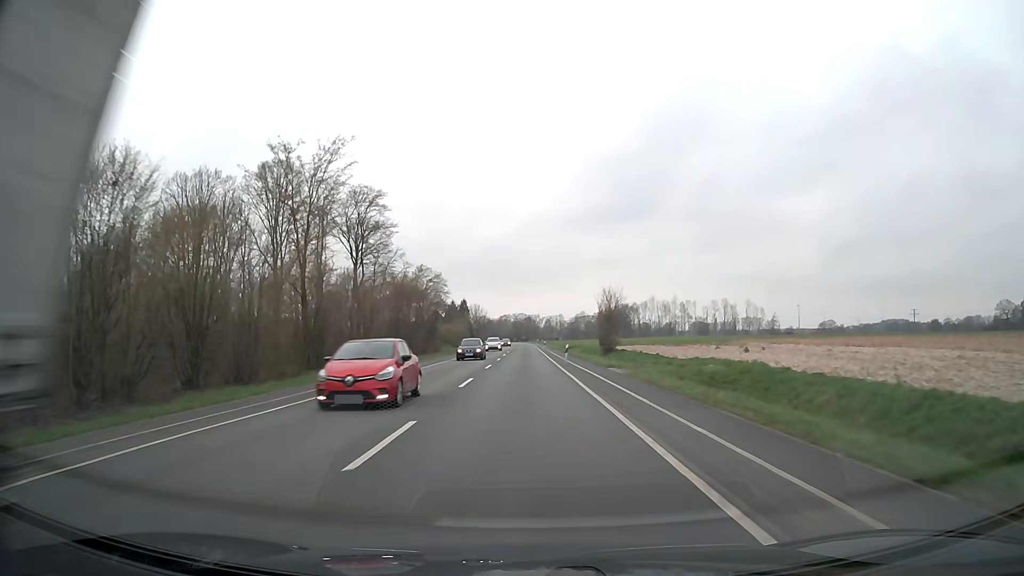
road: secondary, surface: asphalt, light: Day
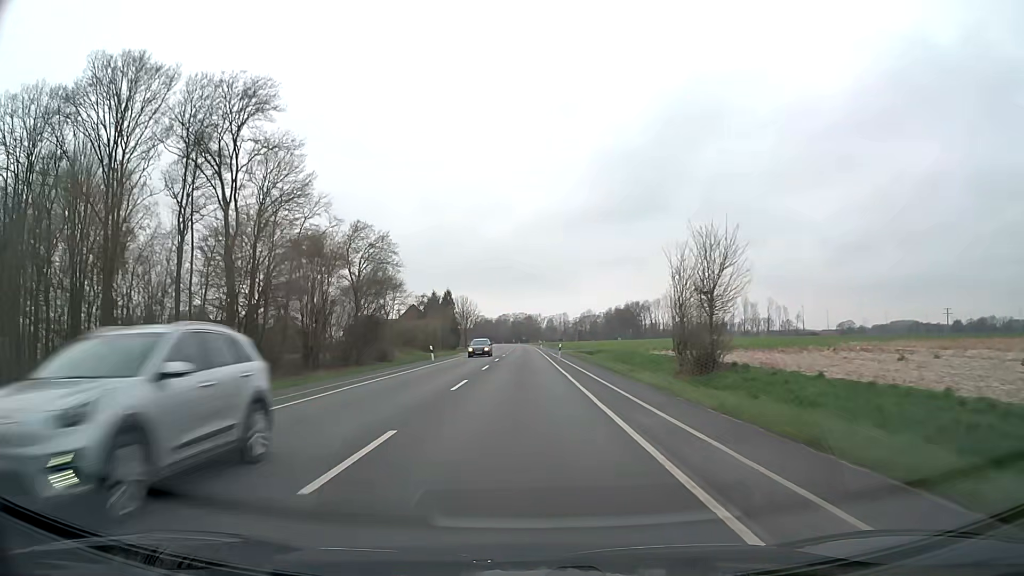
(+0.1, +37.6) m; 0°
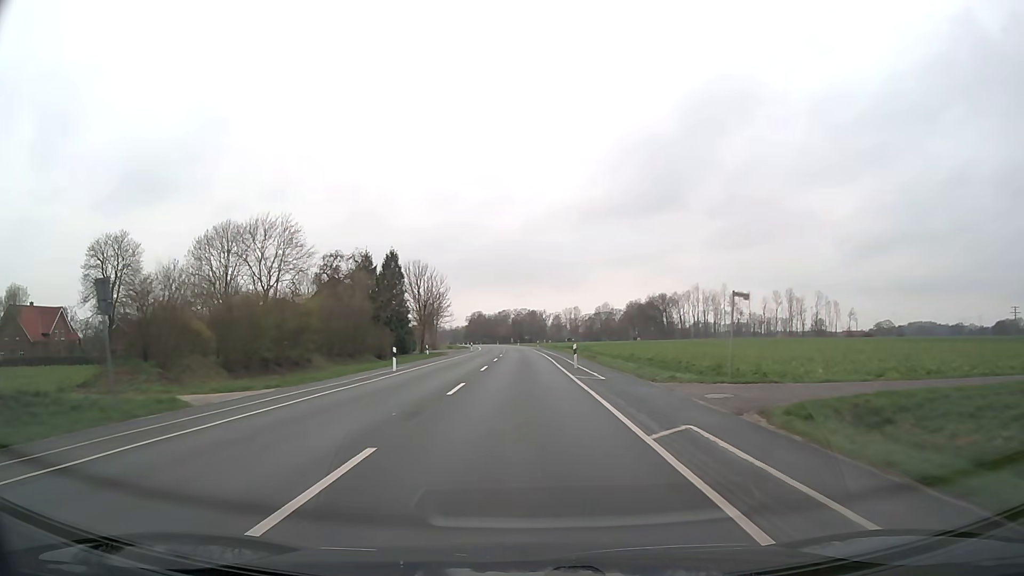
(-0.1, +62.5) m; 0°
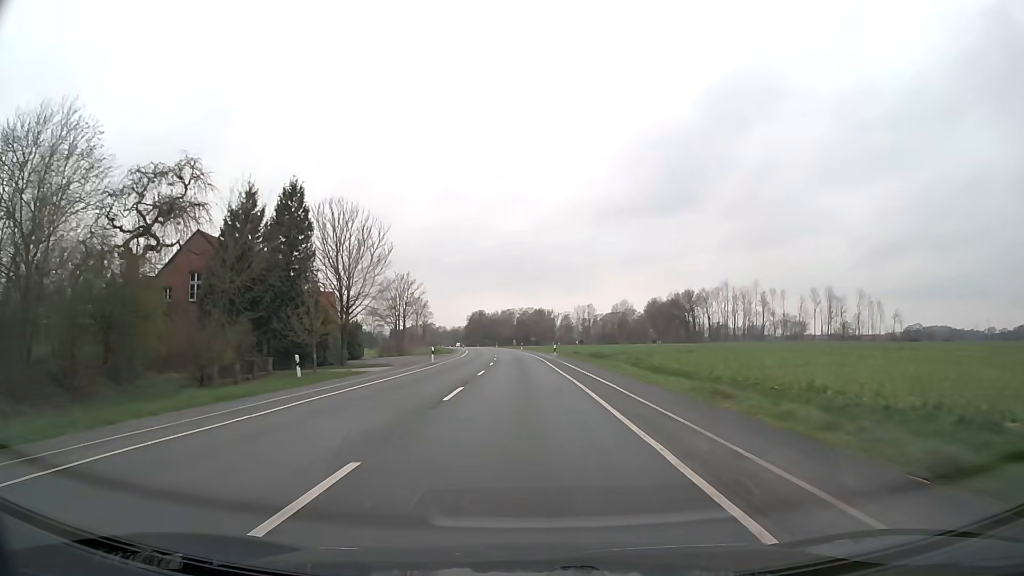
(-0.1, +37.4) m; -1°
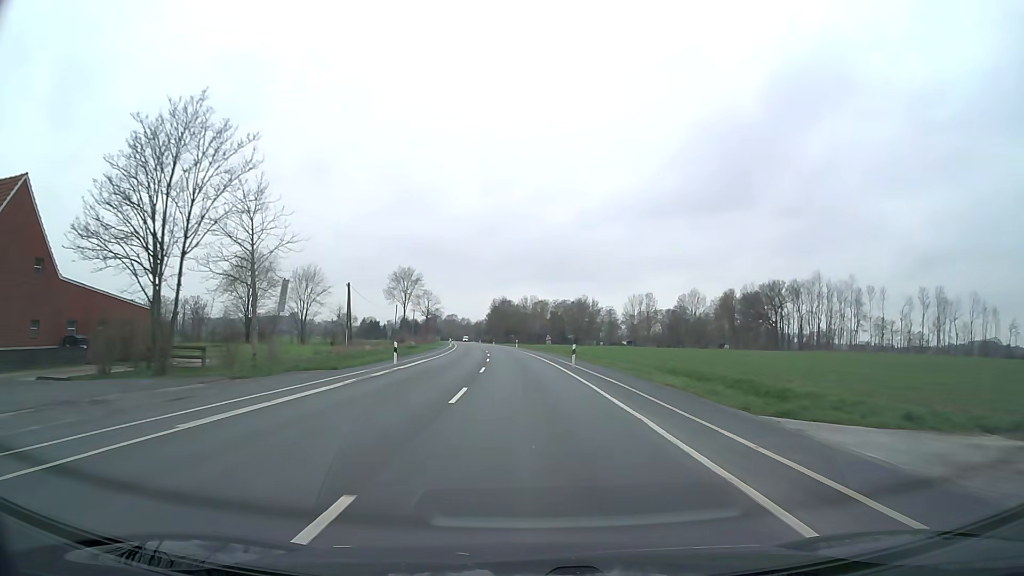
(-1.4, +62.6) m; -3°
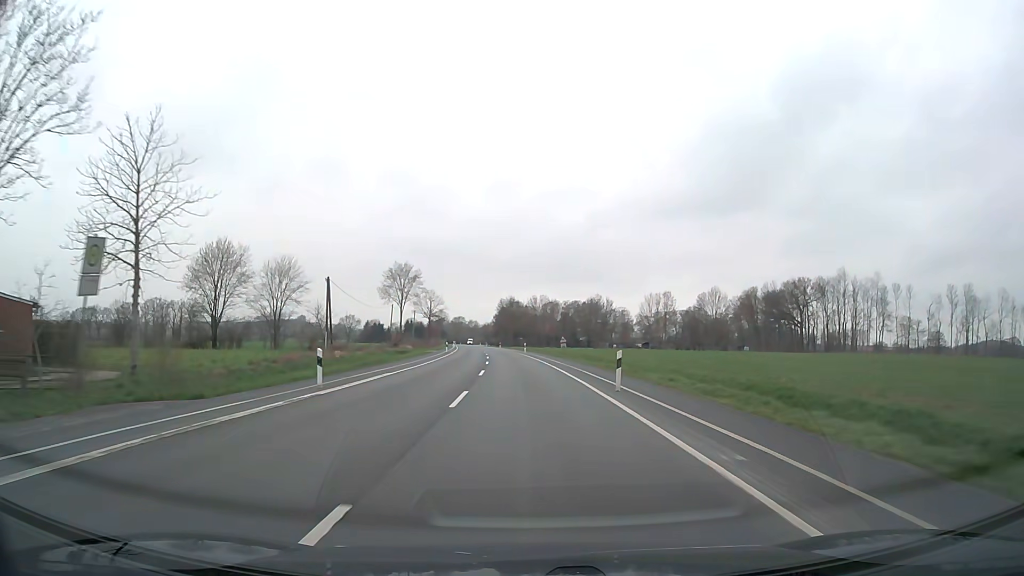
(-0.1, +12.5) m; -1°
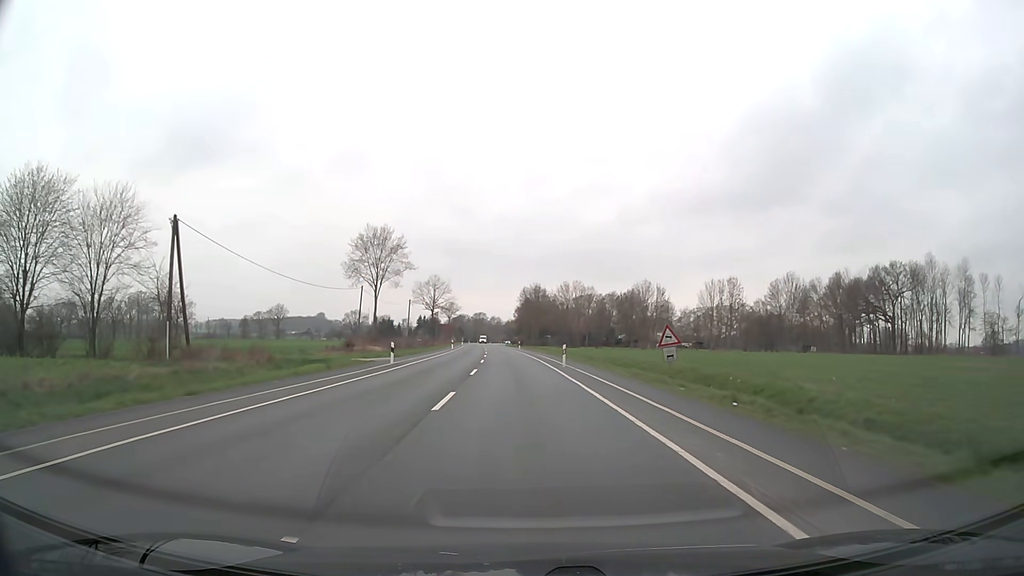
(-0.7, +37.5) m; -2°
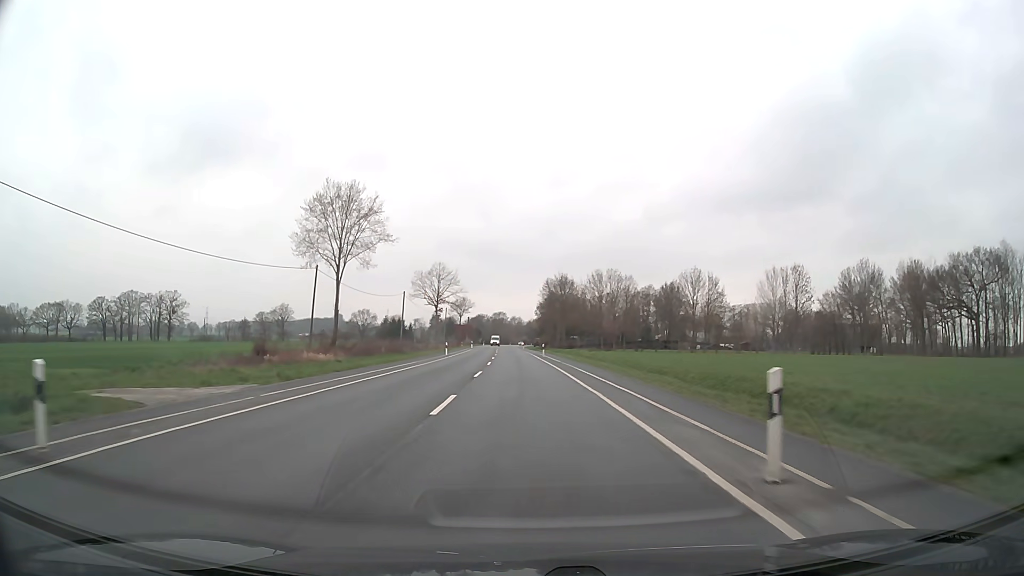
(-0.4, +25.0) m; -2°
(0, +10) (0, +20) (0, +30) (0, +40) (-1, +50) (-1, +60) (-1, +70) (-2, +80) (-2, +90) (-3, +100) m
